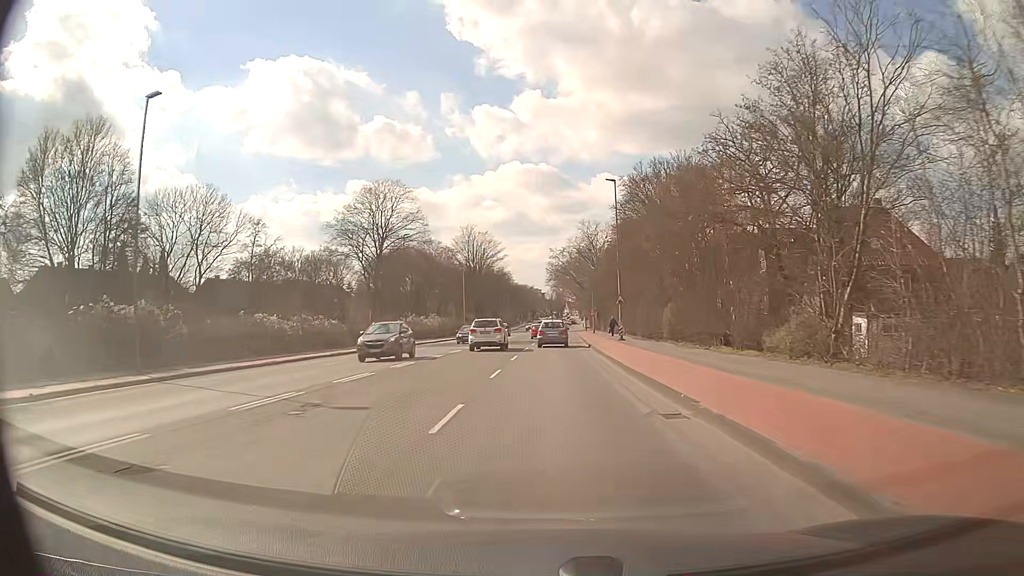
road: secondary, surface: asphalt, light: Day
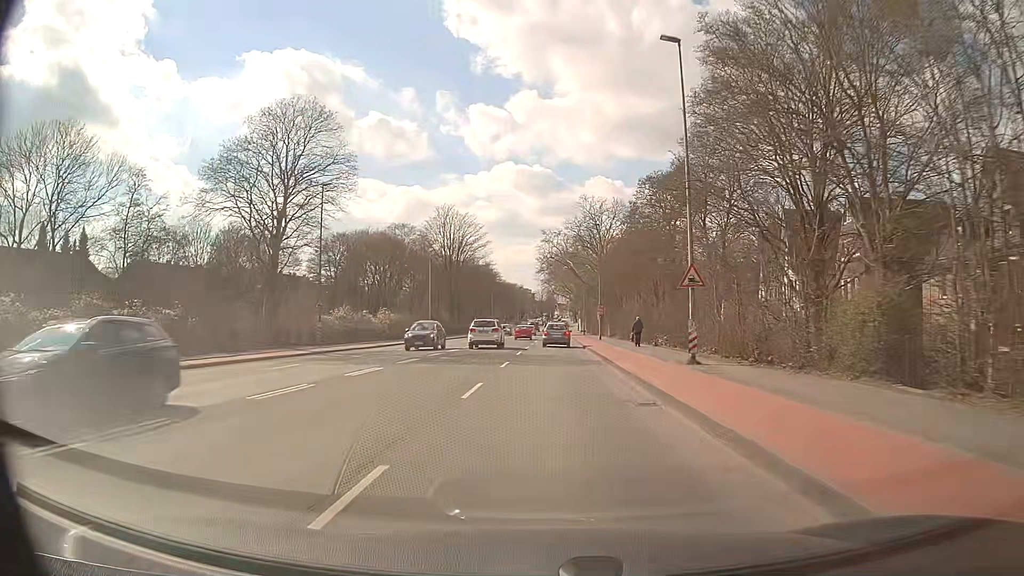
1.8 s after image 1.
(+0.1, +23.2) m; +1°
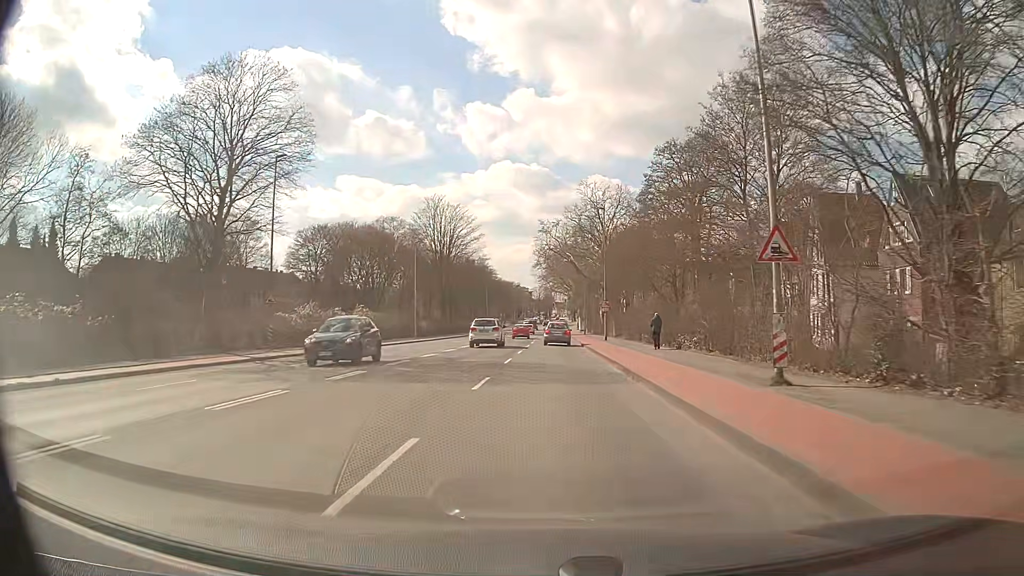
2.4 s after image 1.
(0.0, +7.7) m; 0°
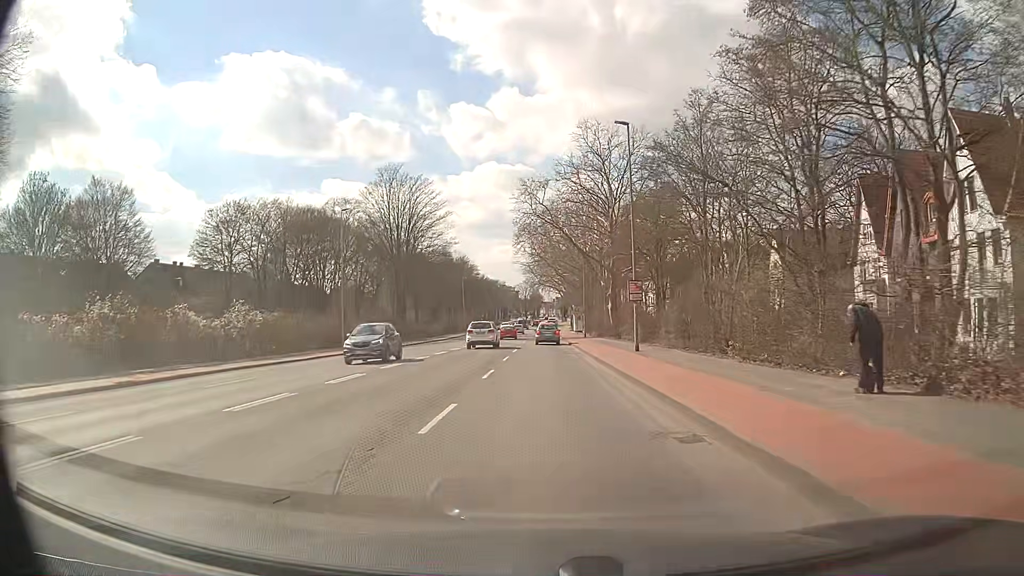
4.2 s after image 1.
(+0.3, +23.1) m; +1°
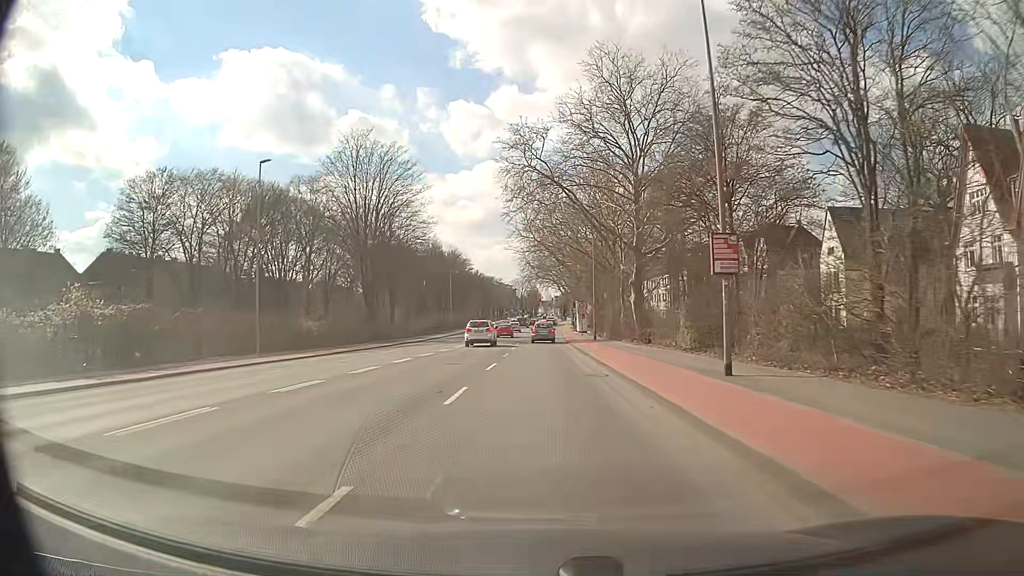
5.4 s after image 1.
(0.0, +15.3) m; 0°
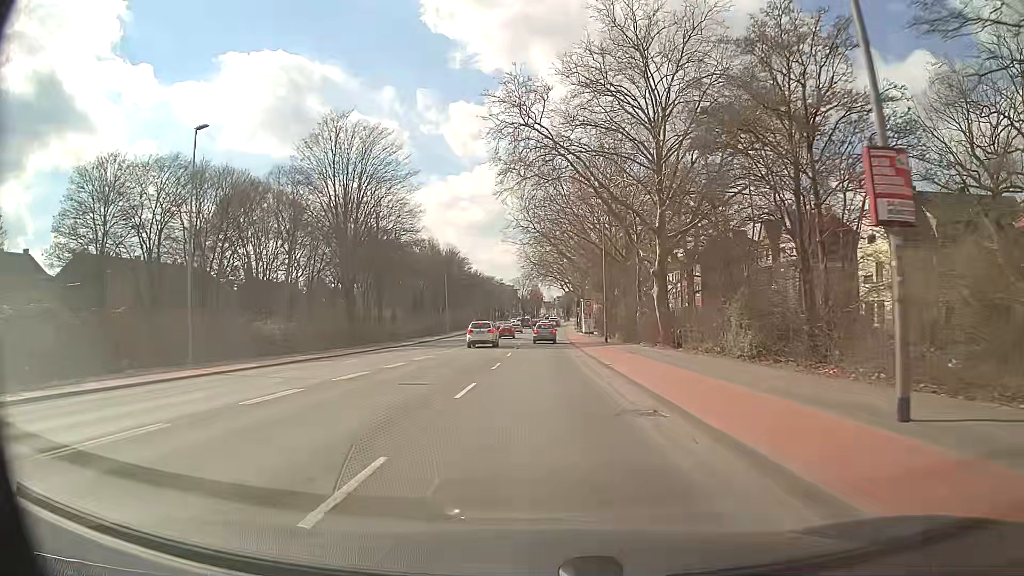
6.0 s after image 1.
(0.0, +7.7) m; 0°
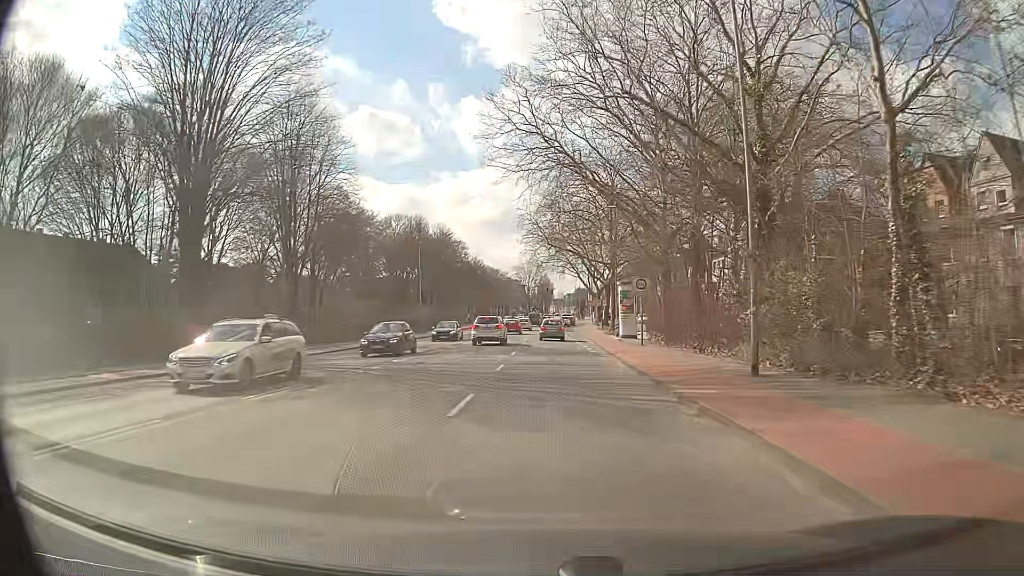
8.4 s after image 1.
(-0.2, +30.6) m; -1°
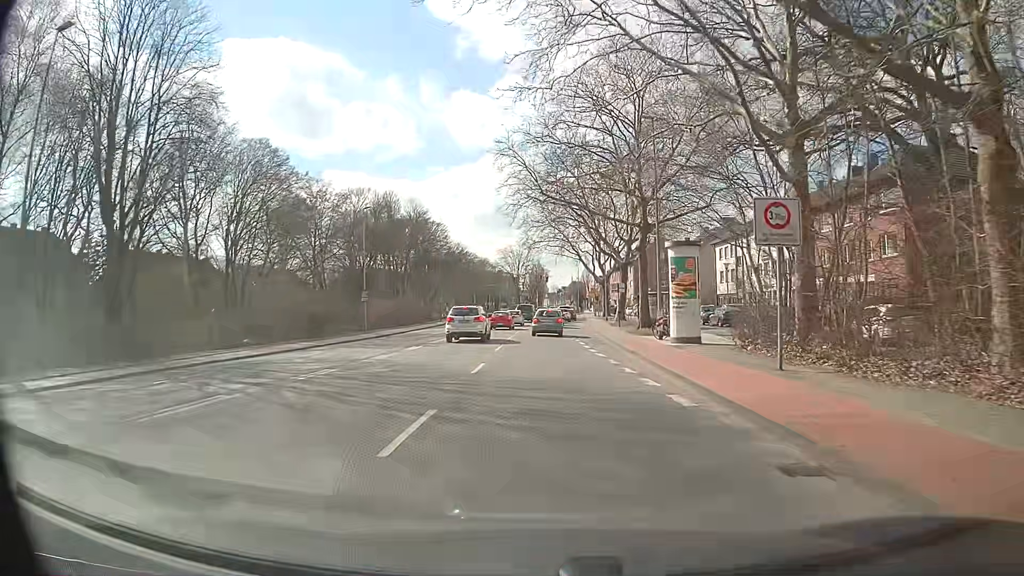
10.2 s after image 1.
(+0.1, +21.7) m; 0°
